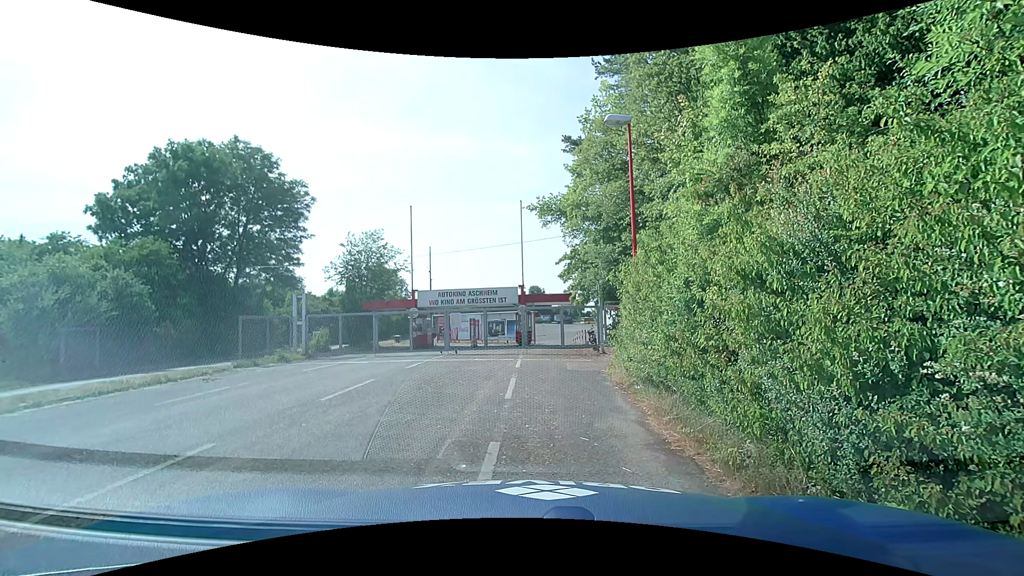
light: Day
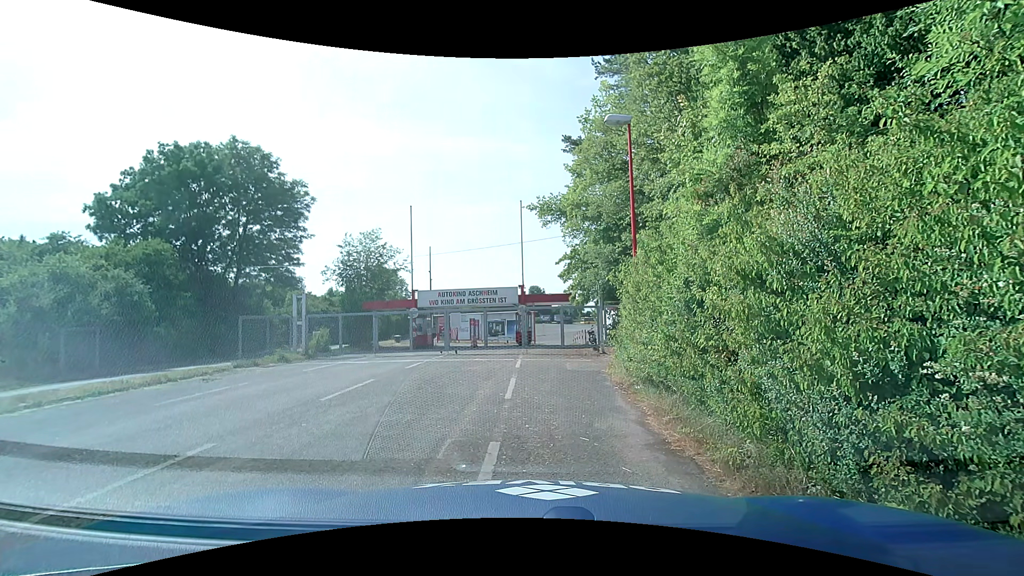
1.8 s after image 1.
(0.0, 0.0) m; 0°
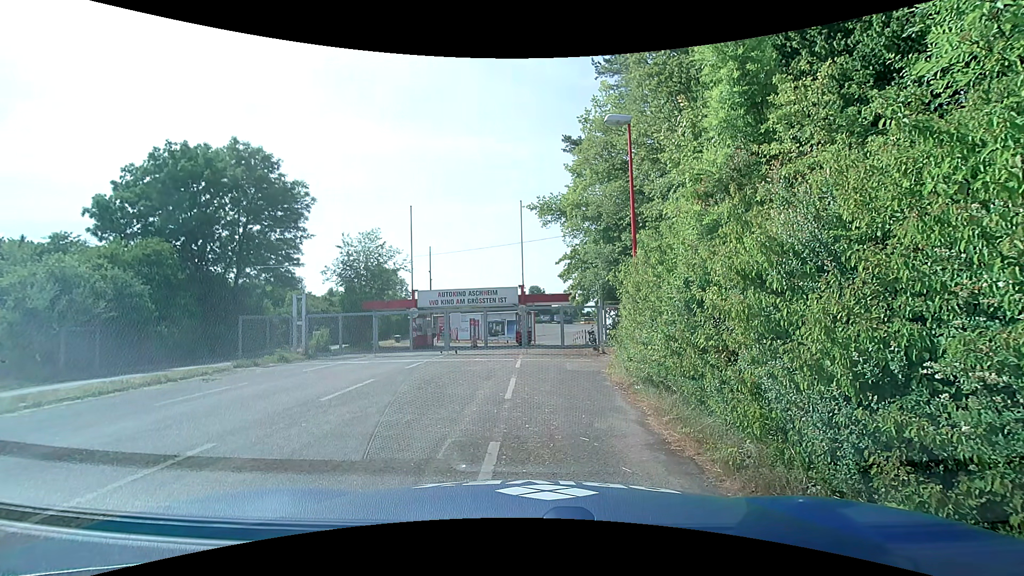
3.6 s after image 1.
(0.0, 0.0) m; 0°
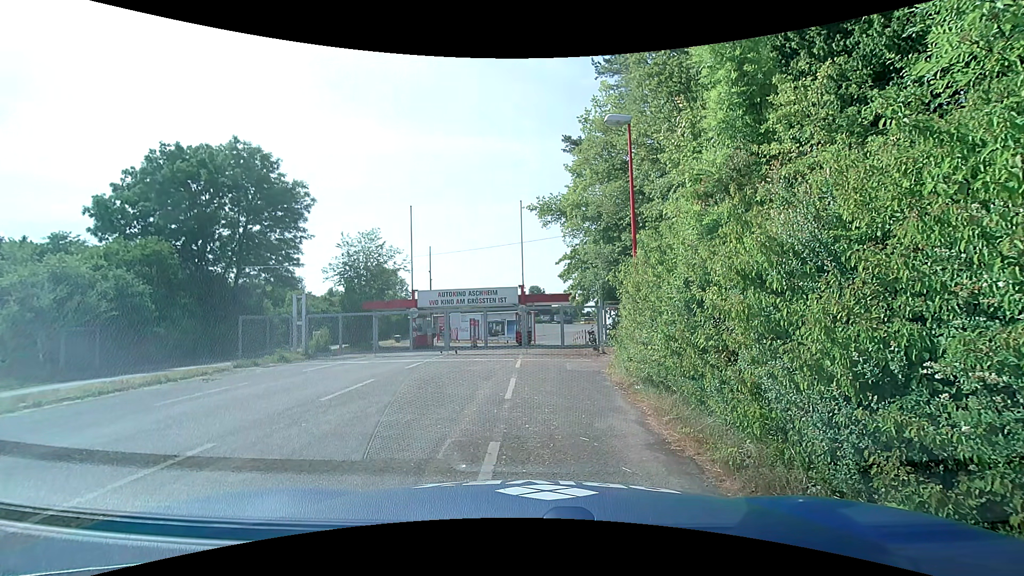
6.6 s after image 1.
(0.0, 0.0) m; 0°
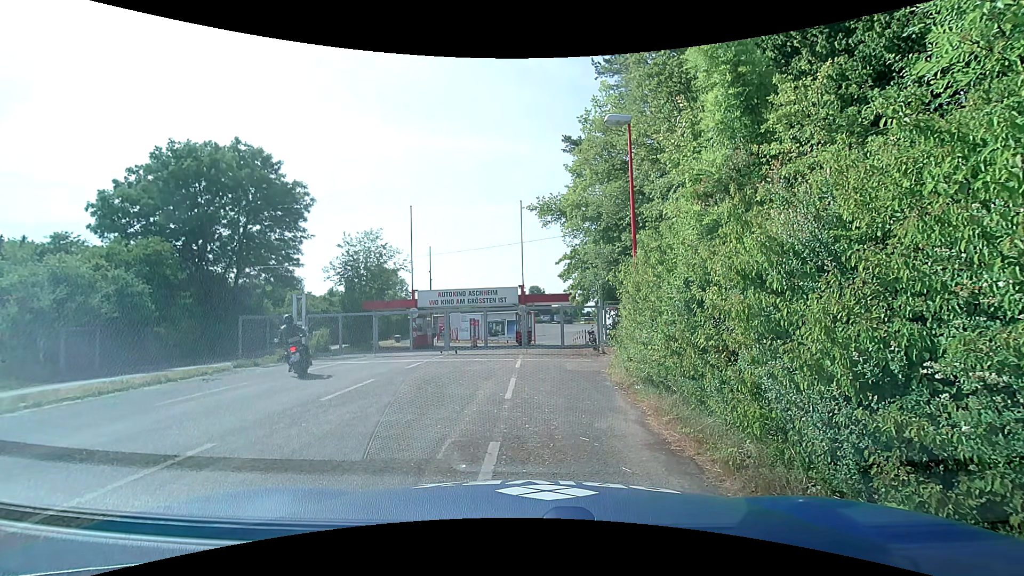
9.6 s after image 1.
(0.0, 0.0) m; 0°
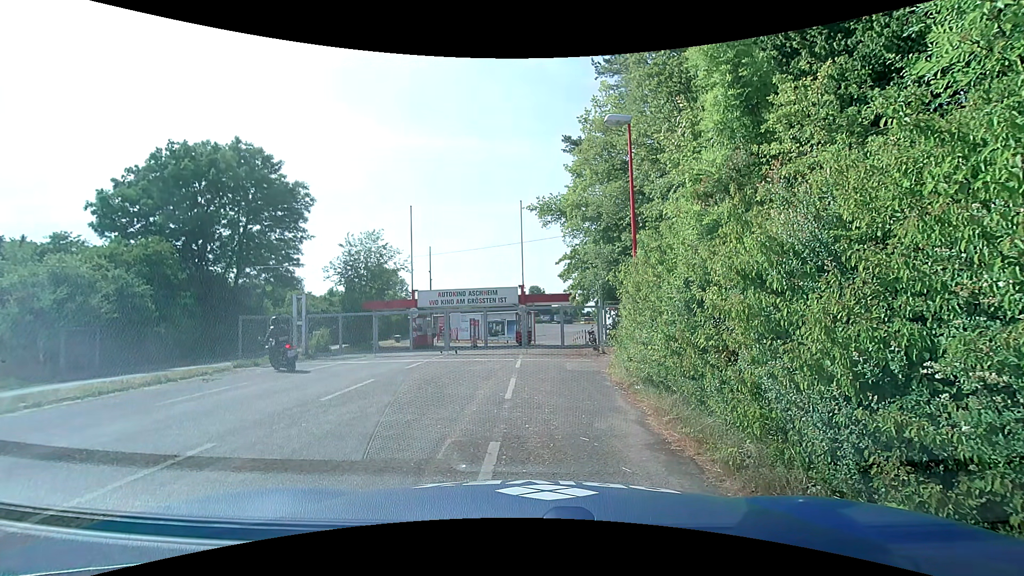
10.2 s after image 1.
(0.0, 0.0) m; 0°
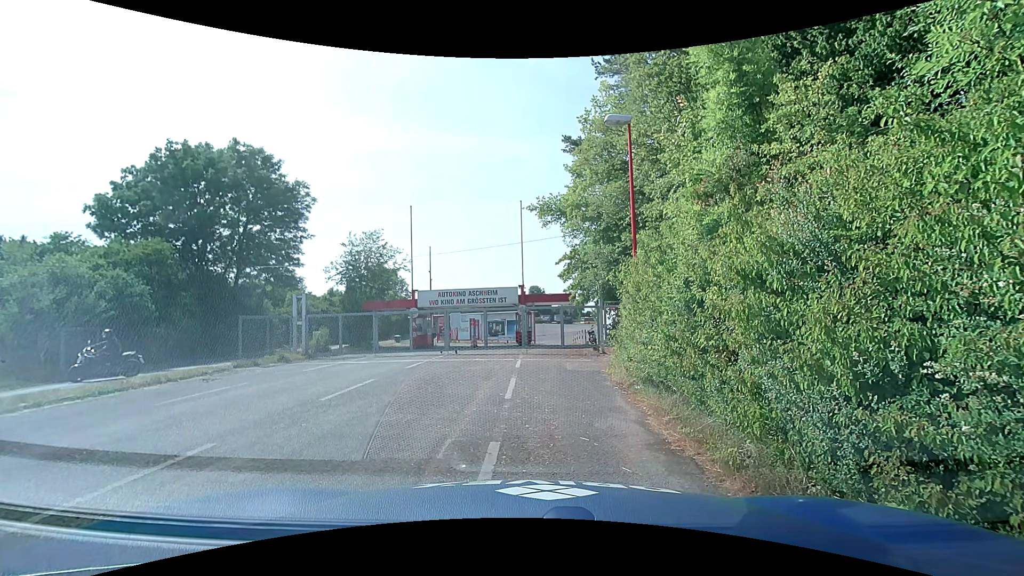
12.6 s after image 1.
(0.0, 0.0) m; 0°
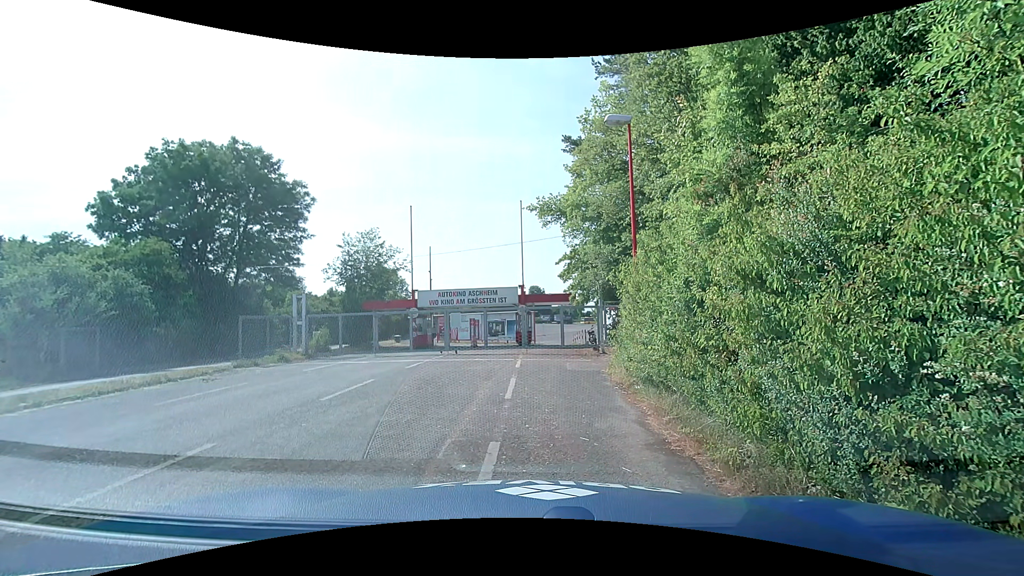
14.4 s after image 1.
(0.0, 0.0) m; 0°
